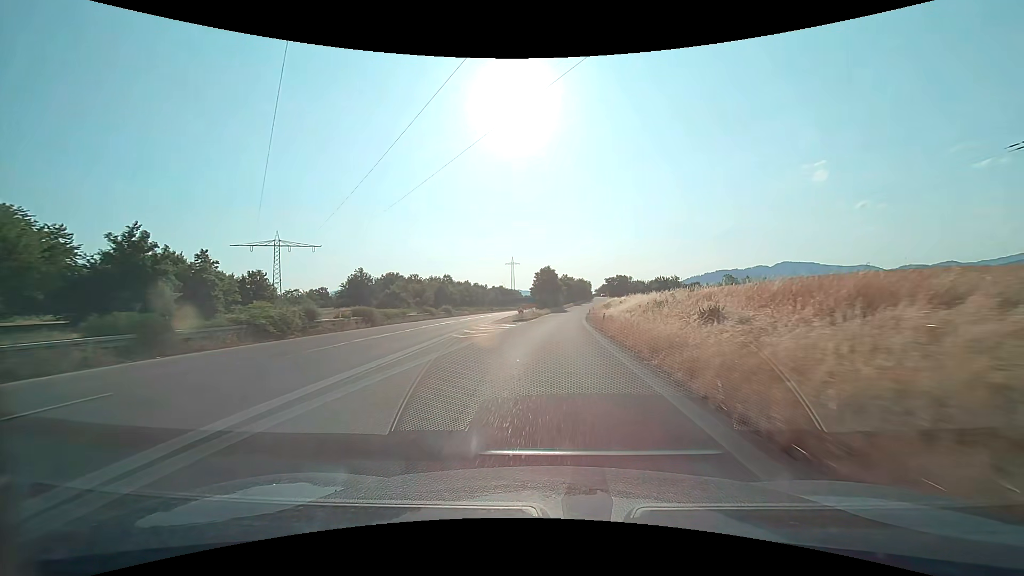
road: trunk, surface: asphalt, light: Day
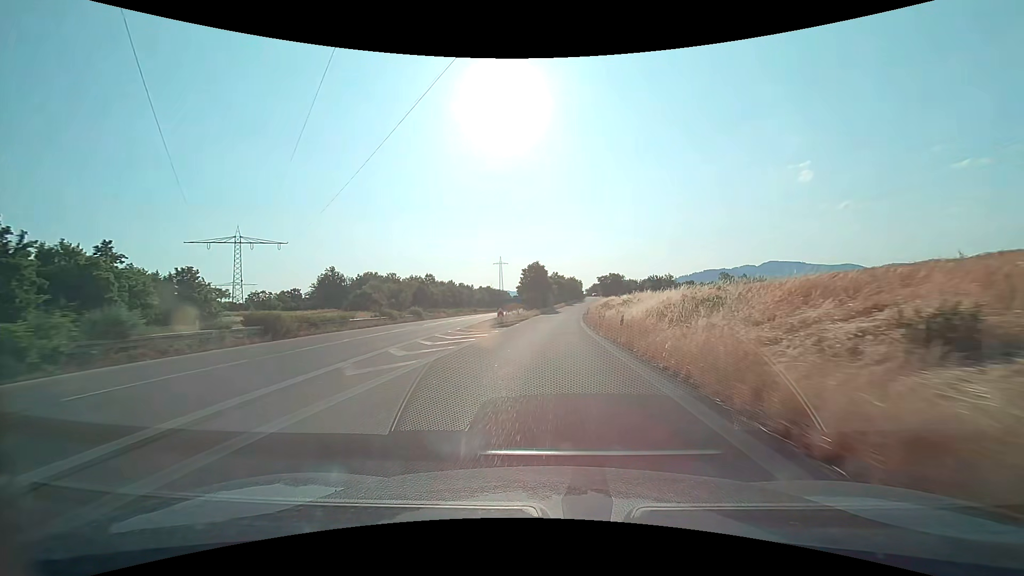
(+0.2, +12.0) m; +1°
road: trunk_link
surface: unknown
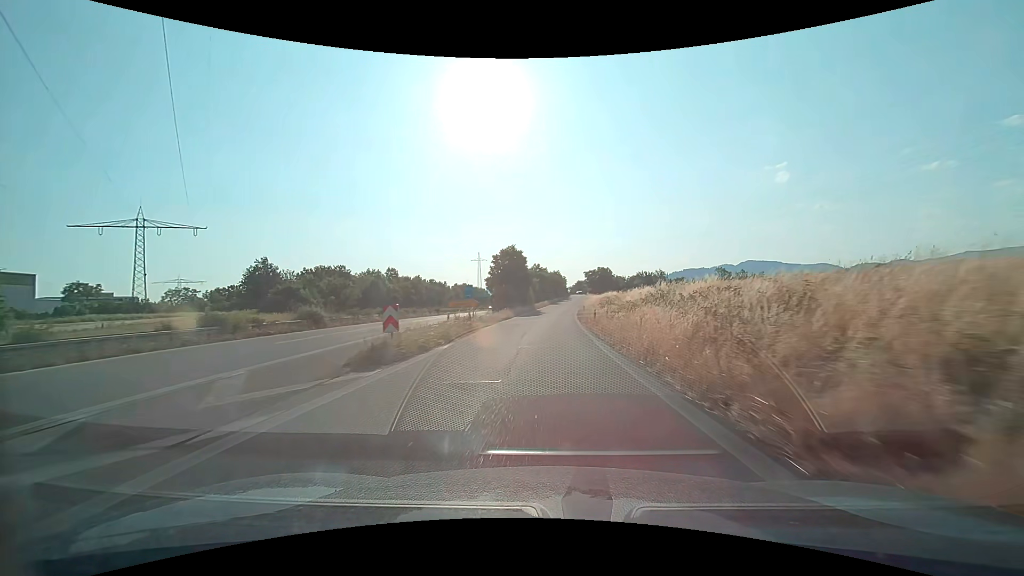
(+0.4, +23.3) m; +2°
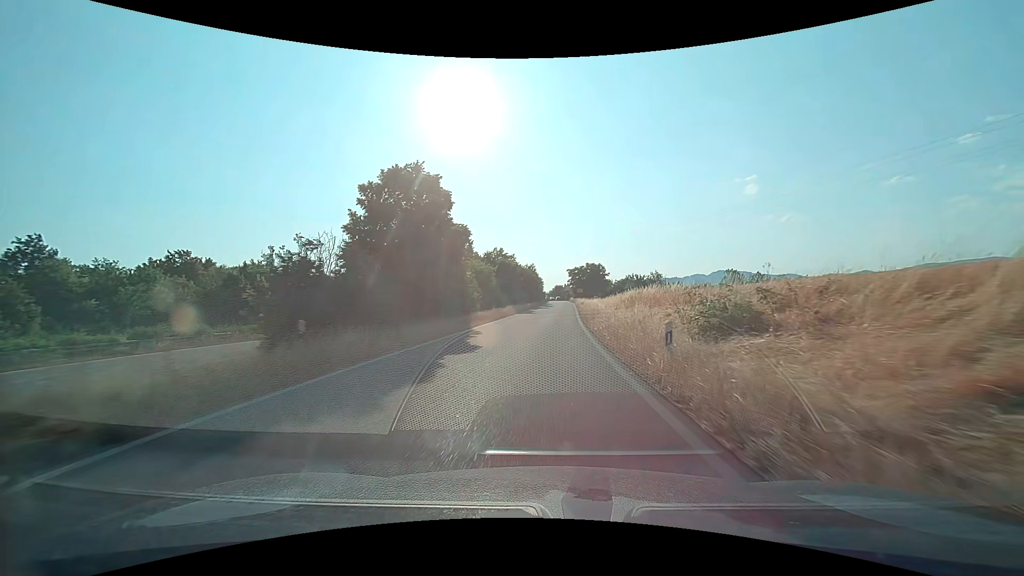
(+1.3, +44.0) m; +3°
(0, +10) (0, +20) (+1, +30) (+1, +40) (+2, +50) (+2, +60) (+3, +70) (+4, +80) (+4, +90) (+5, +100) m
